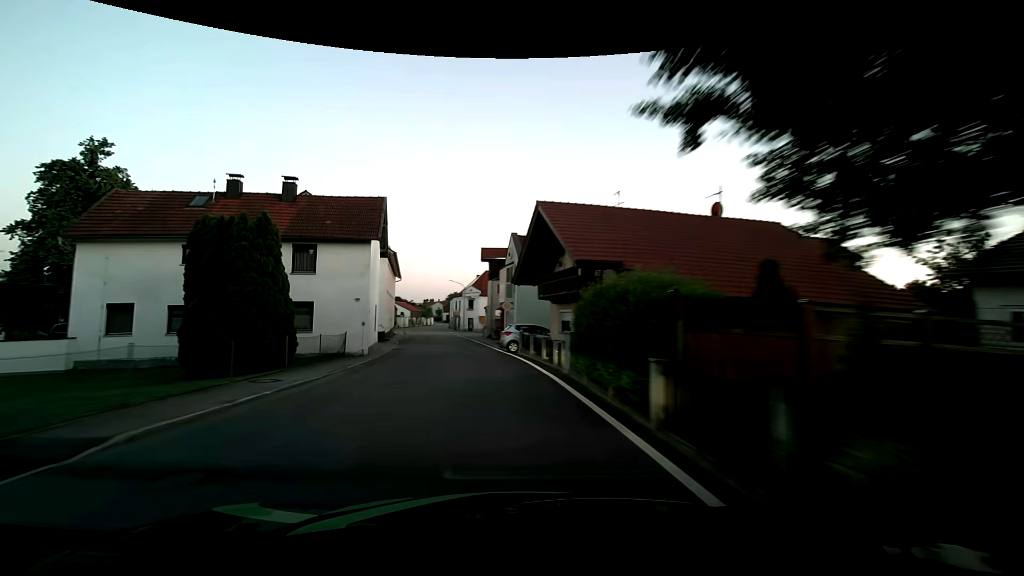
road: secondary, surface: asphalt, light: Dusk
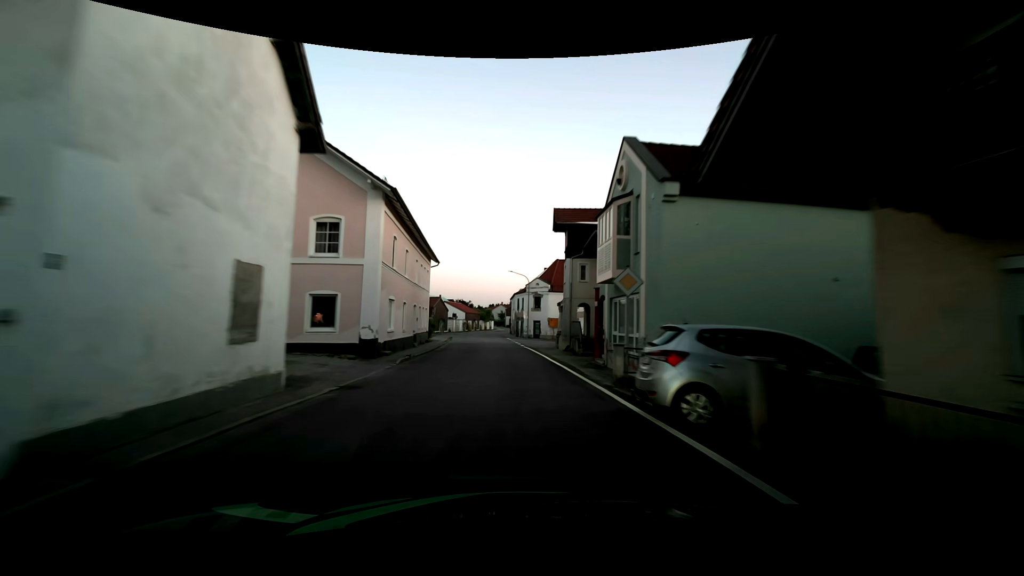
(-1.6, +19.5) m; -9°
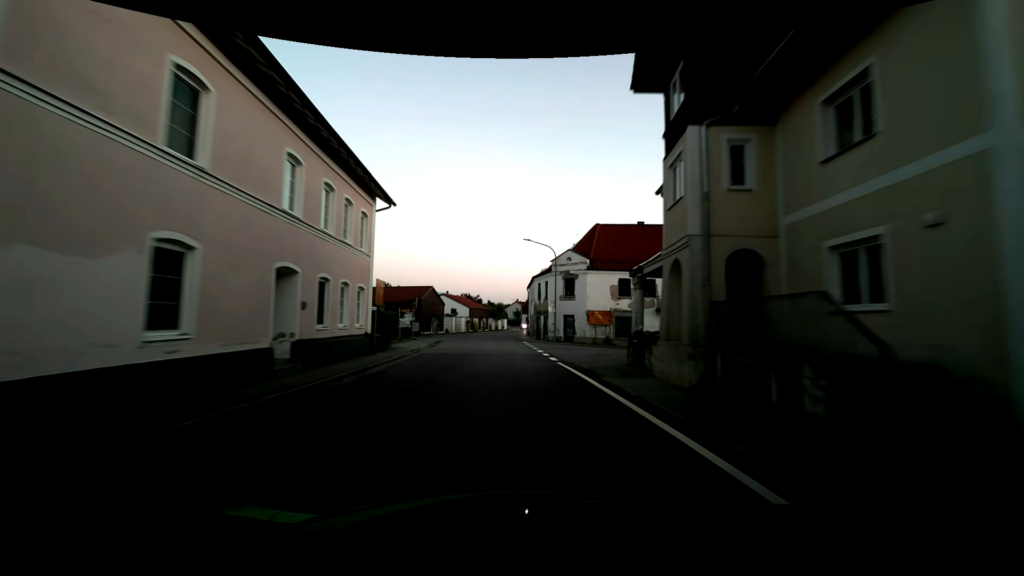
(+0.2, +20.9) m; -2°
(0, +10) (0, +20) (0, +30) (0, +40) (0, +50) (0, +60) (+2, +70) (+4, +79) (+6, +89) (+7, +99) m
